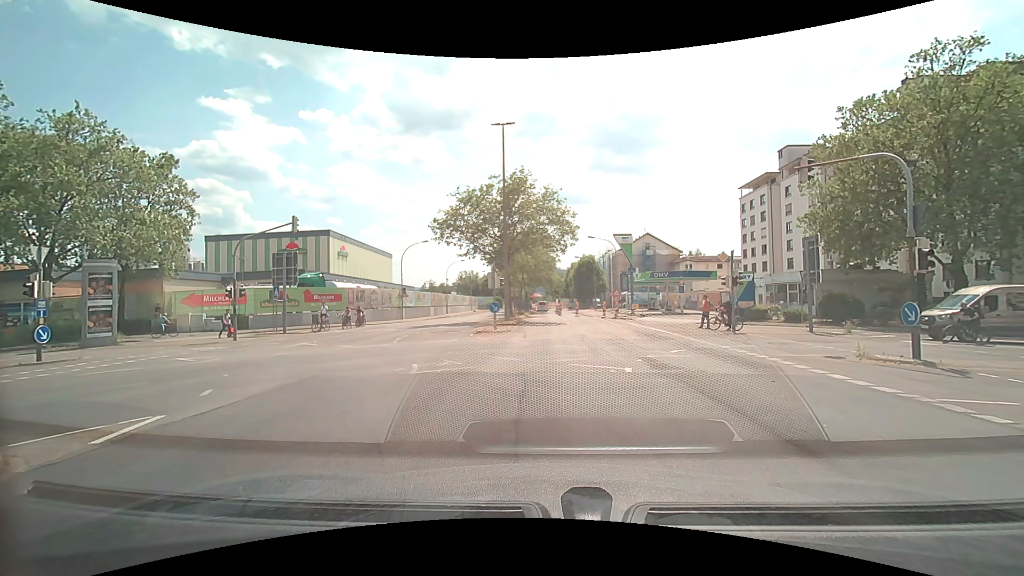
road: secondary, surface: asphalt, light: Day
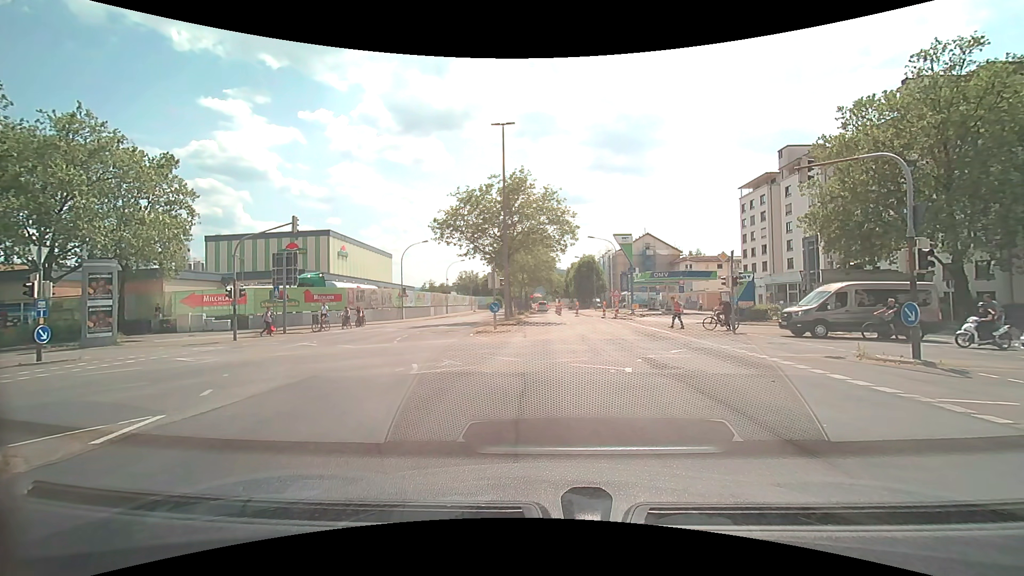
(0.0, 0.0) m; 0°
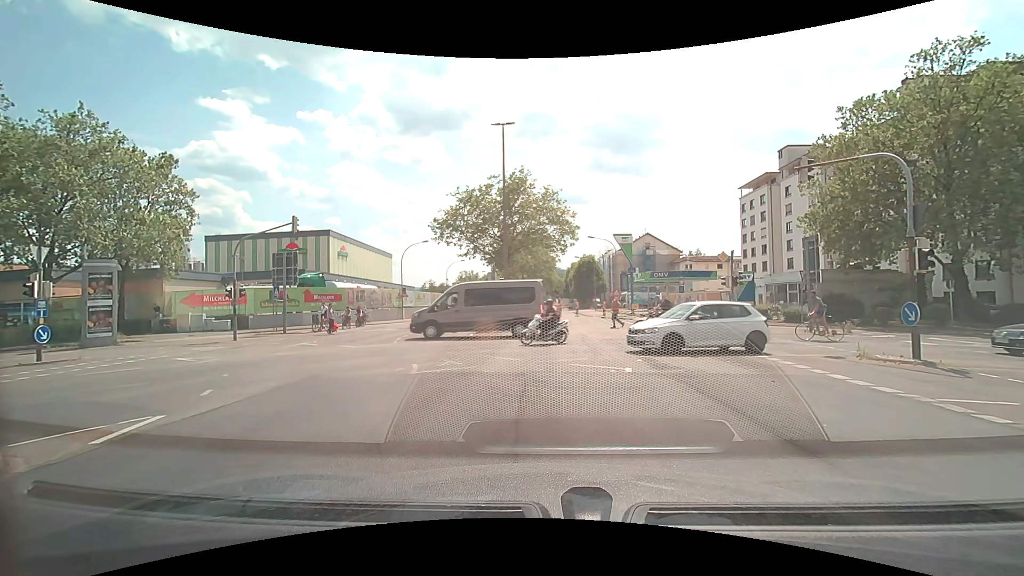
(0.0, 0.0) m; 0°
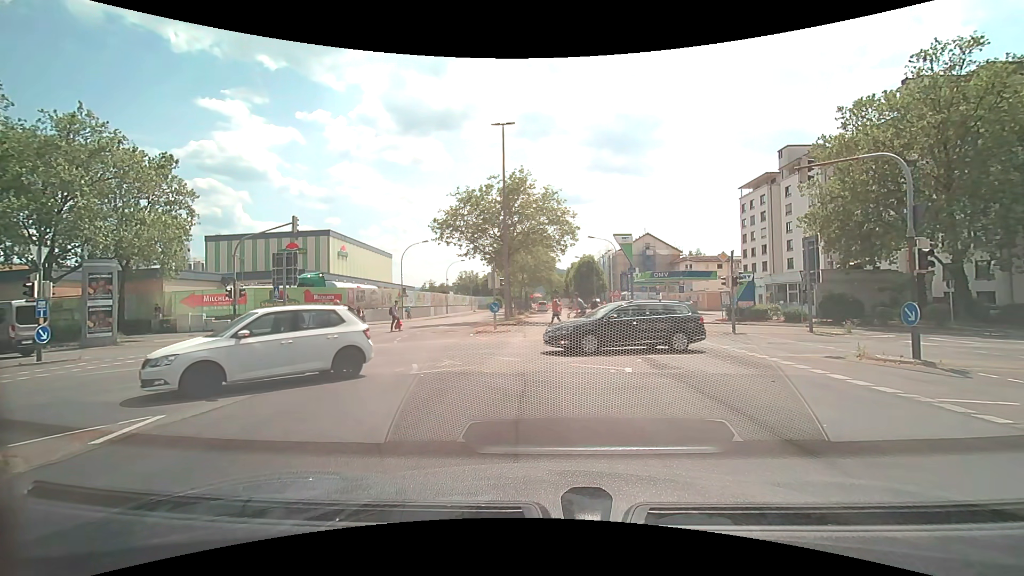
(0.0, 0.0) m; 0°
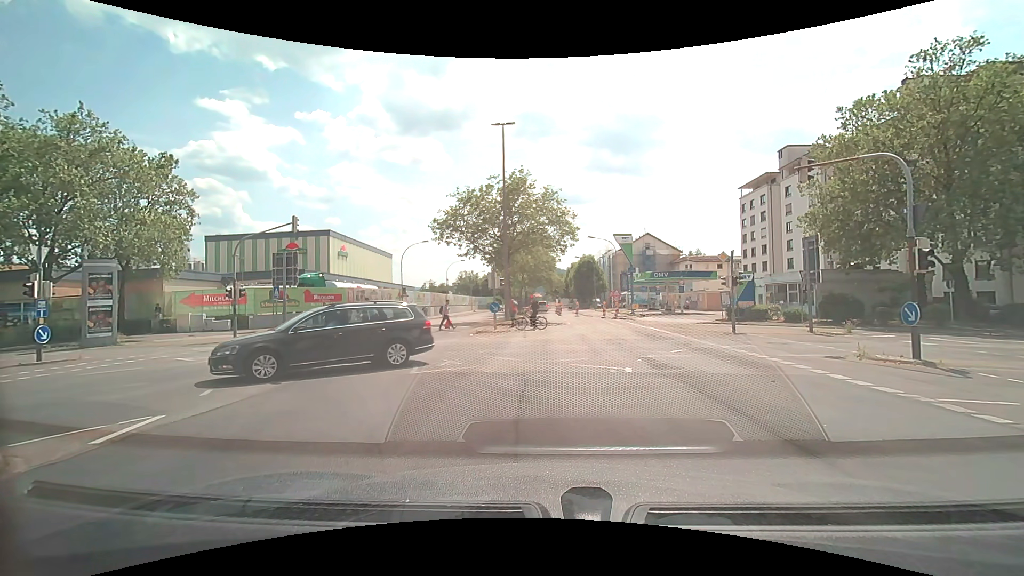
(0.0, 0.0) m; 0°
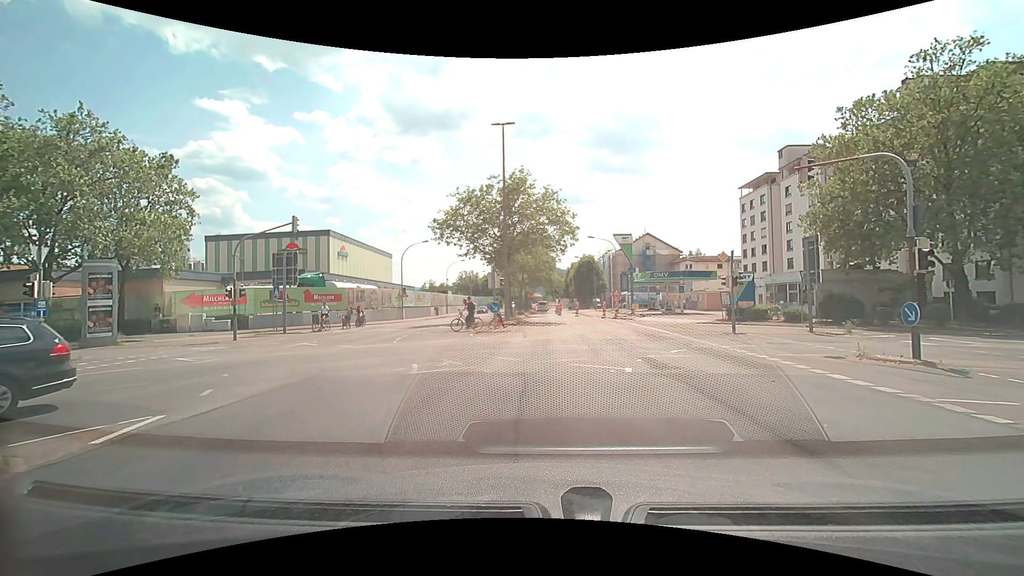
(0.0, 0.0) m; 0°
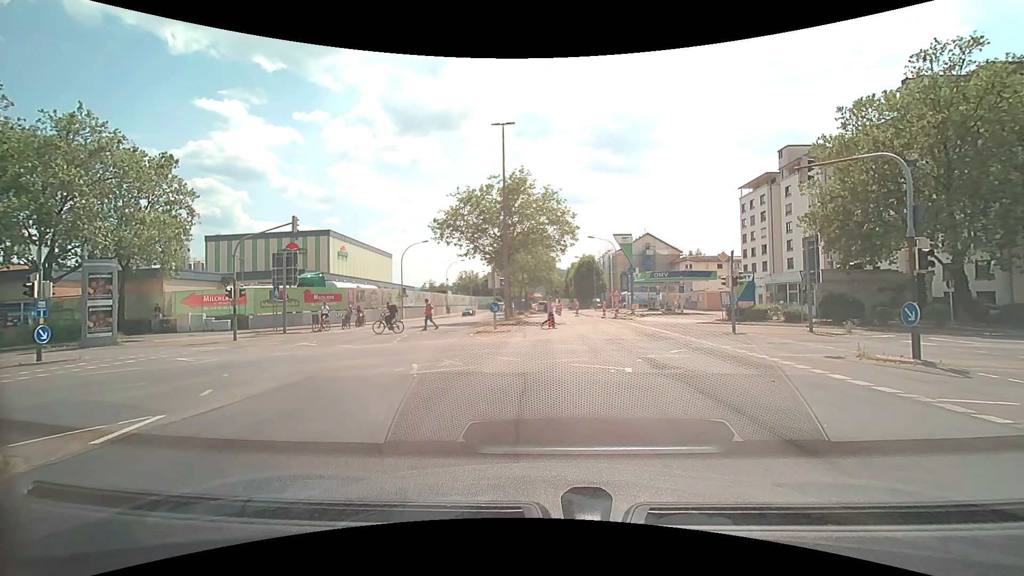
(0.0, 0.0) m; 0°
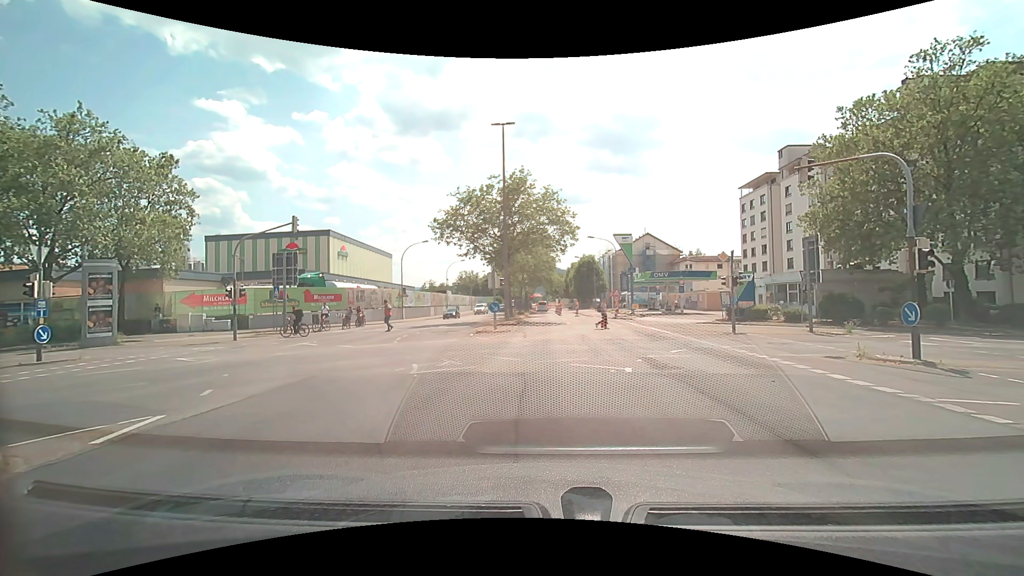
(0.0, 0.0) m; 0°
(0, +10) (0, +20) (0, +30) (0, +40) (+1, +50) (+1, +60) (+1, +70) (+1, +80) (+1, +90) (+1, +100) m
